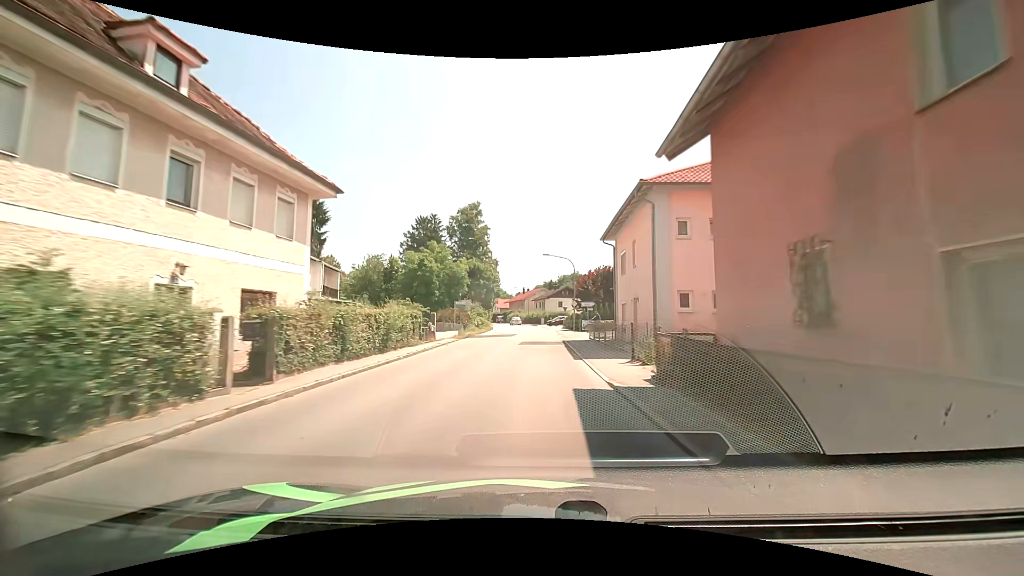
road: secondary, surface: asphalt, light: Day
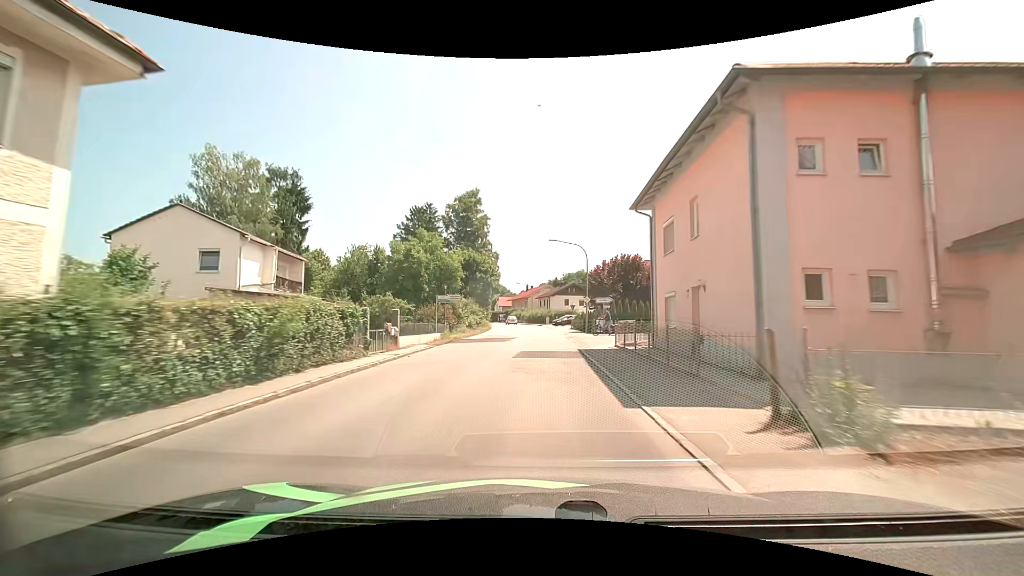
(0.0, +8.4) m; 0°
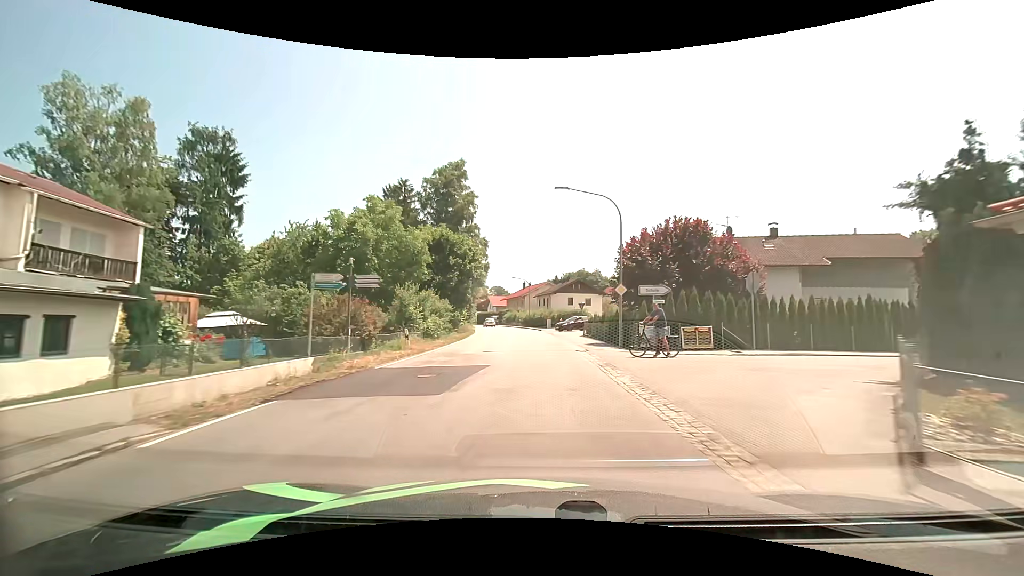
(0.0, +16.8) m; 0°
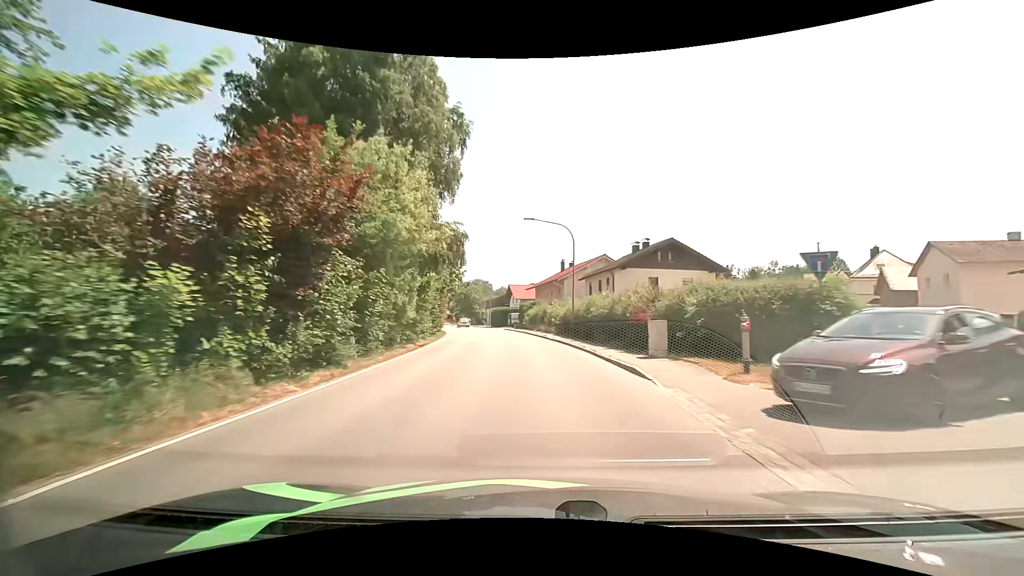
(-1.2, +42.6) m; -5°
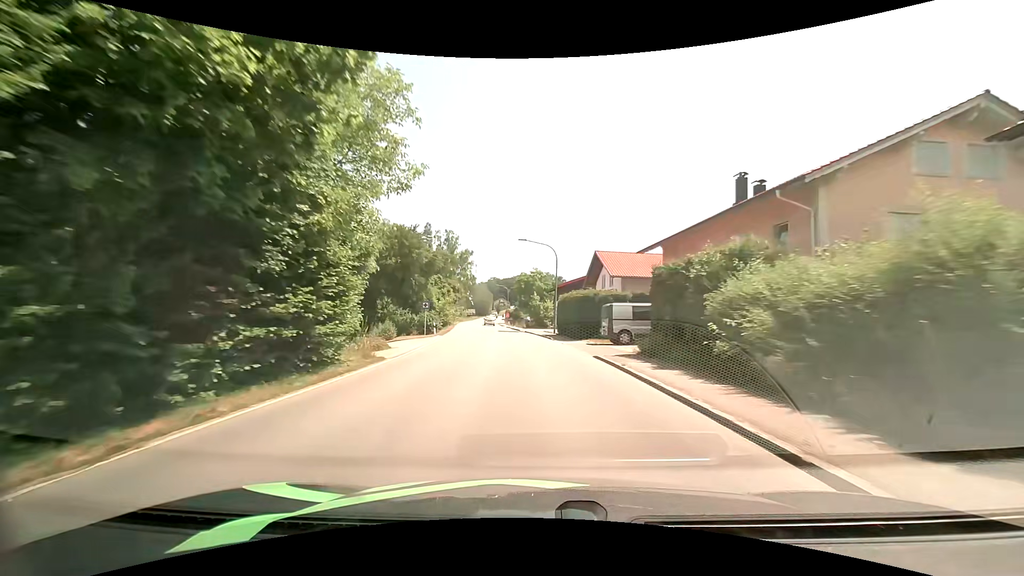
(-3.5, +44.3) m; -9°
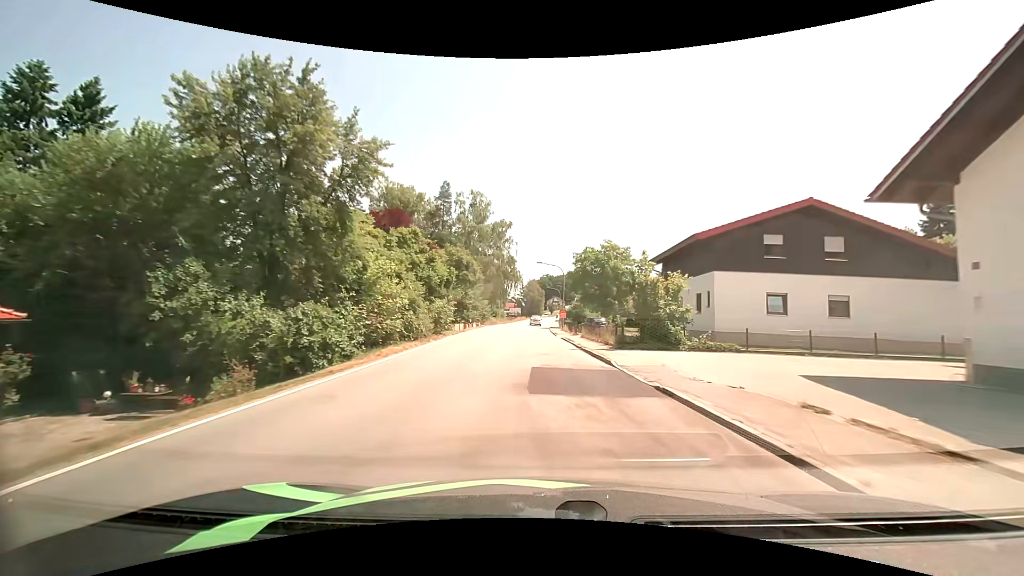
(-2.1, +37.6) m; -6°
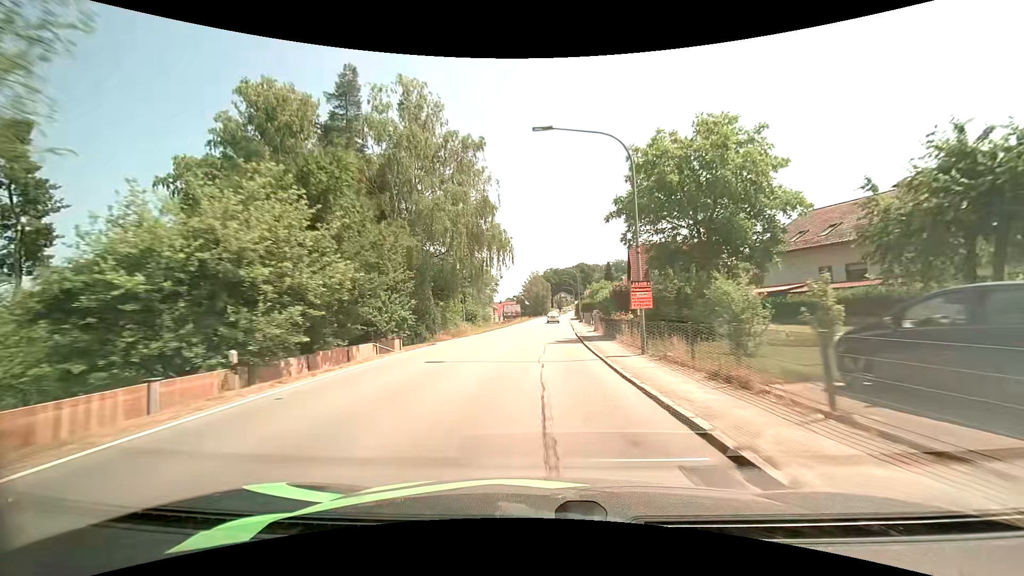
(-0.5, +39.3) m; -1°
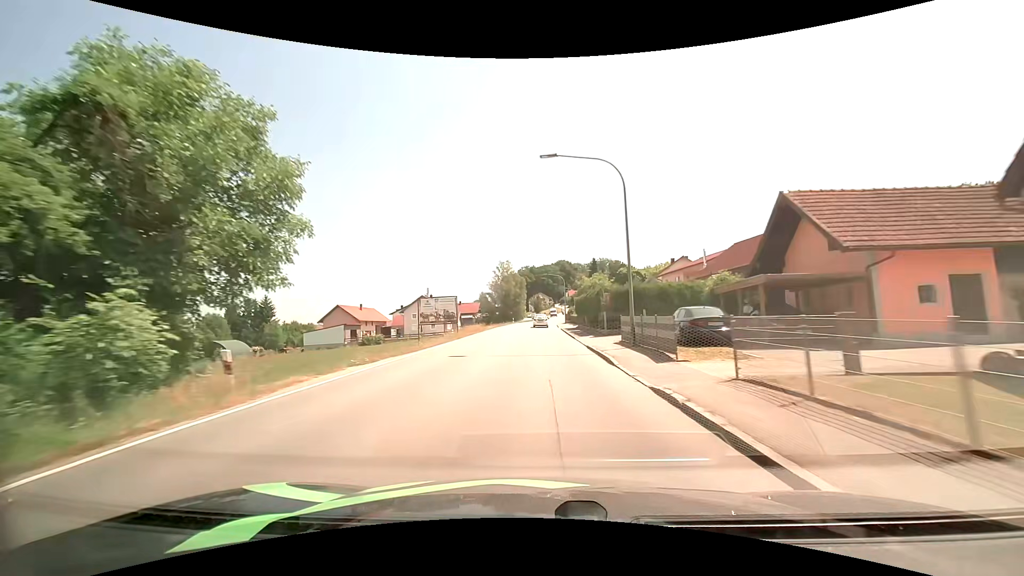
(+1.1, +51.0) m; +3°
(0, +10) (0, +20) (0, +30) (0, +40) (0, +50) (0, +60) (+1, +70) (+1, +80) (+2, +90) (+3, +100) m
